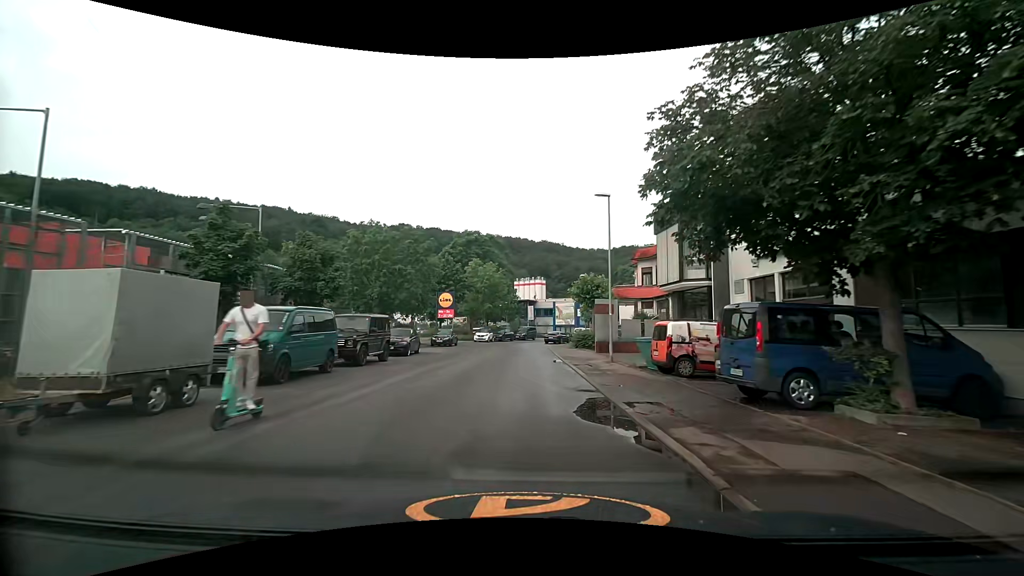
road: unclassified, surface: asphalt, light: Day
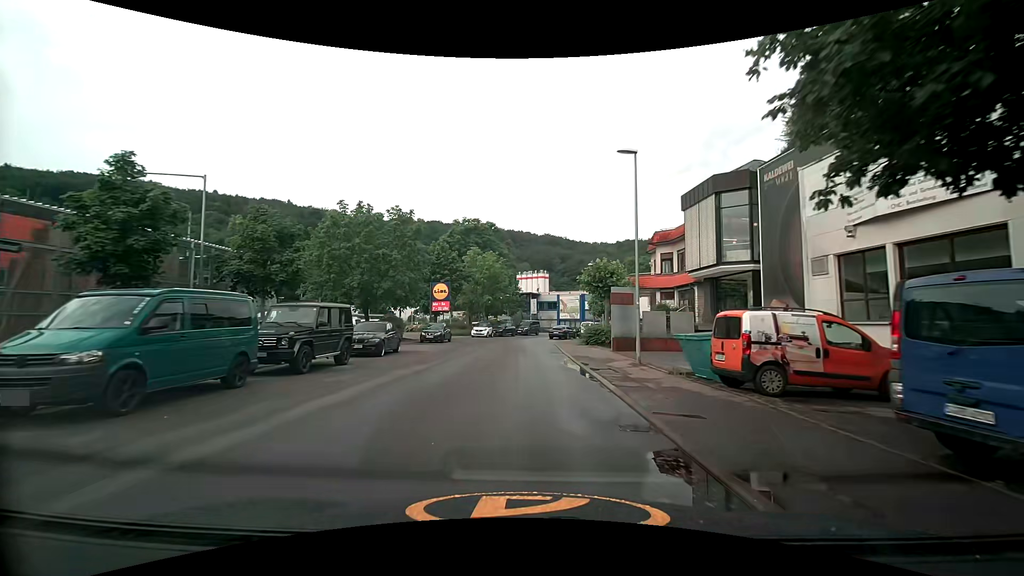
(0.0, +5.1) m; 0°
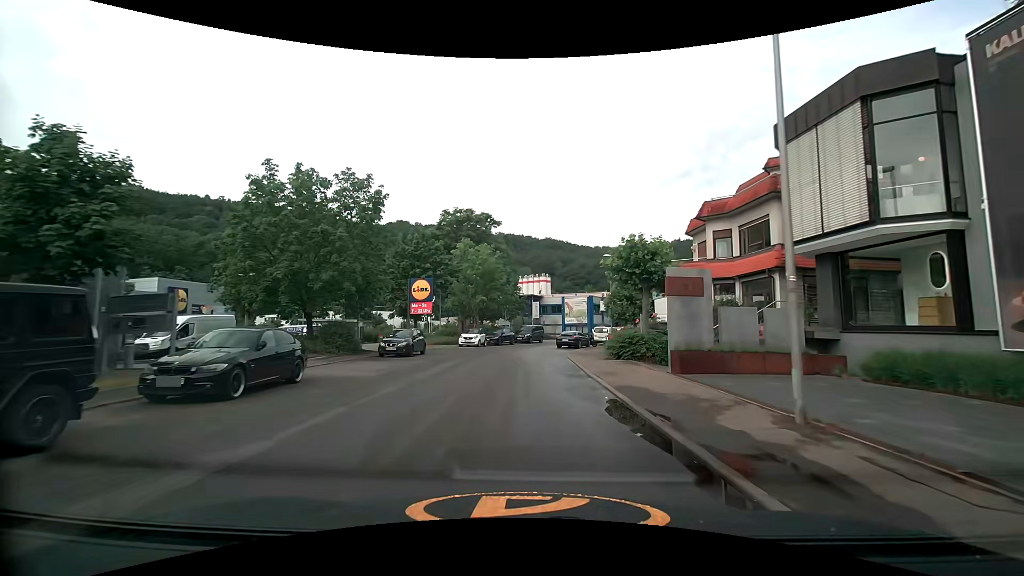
(-0.1, +10.4) m; +1°
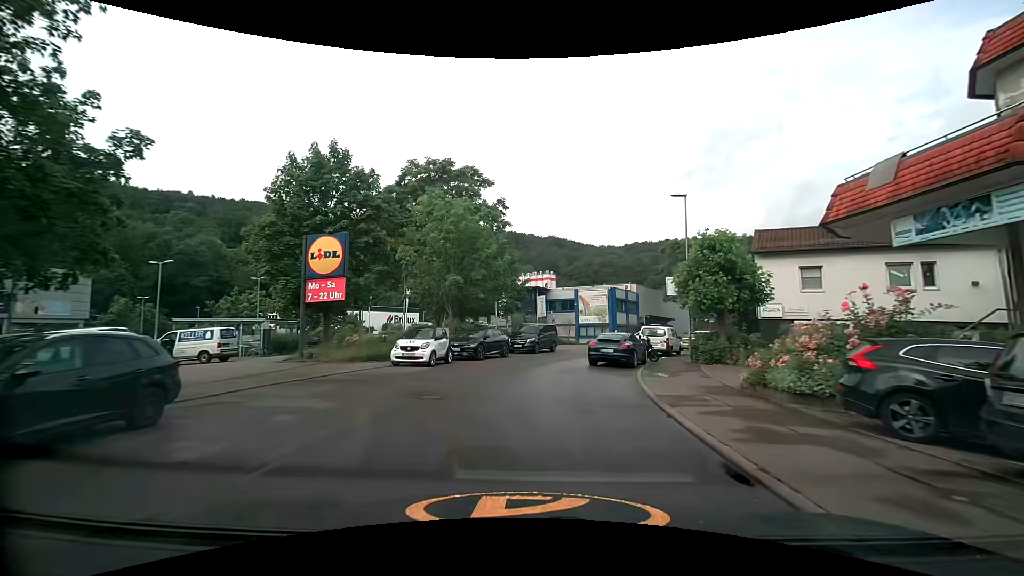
(-0.3, +20.4) m; -2°
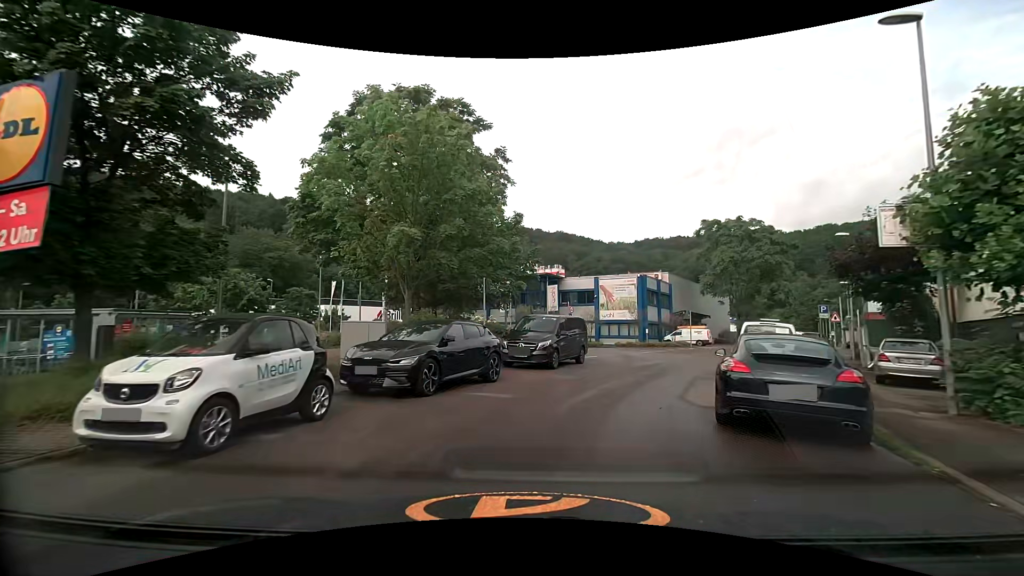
(+0.1, +13.7) m; +1°
